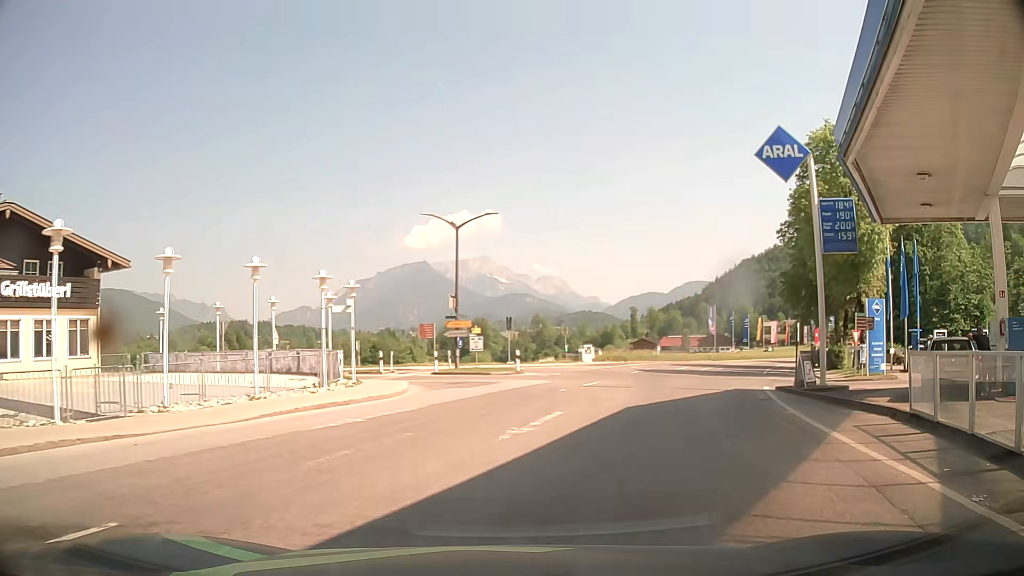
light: Day
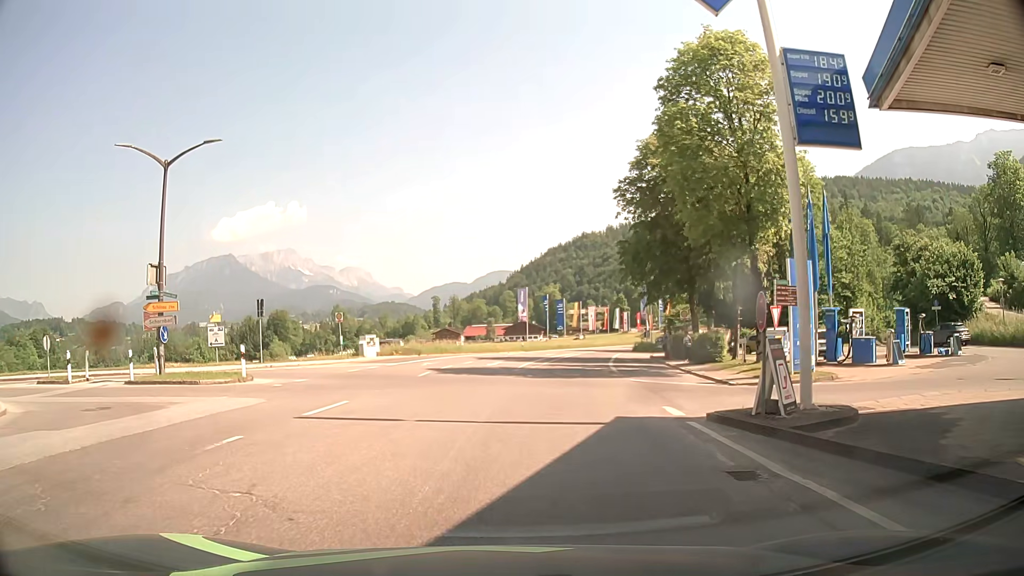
(+2.8, +12.1) m; +19°
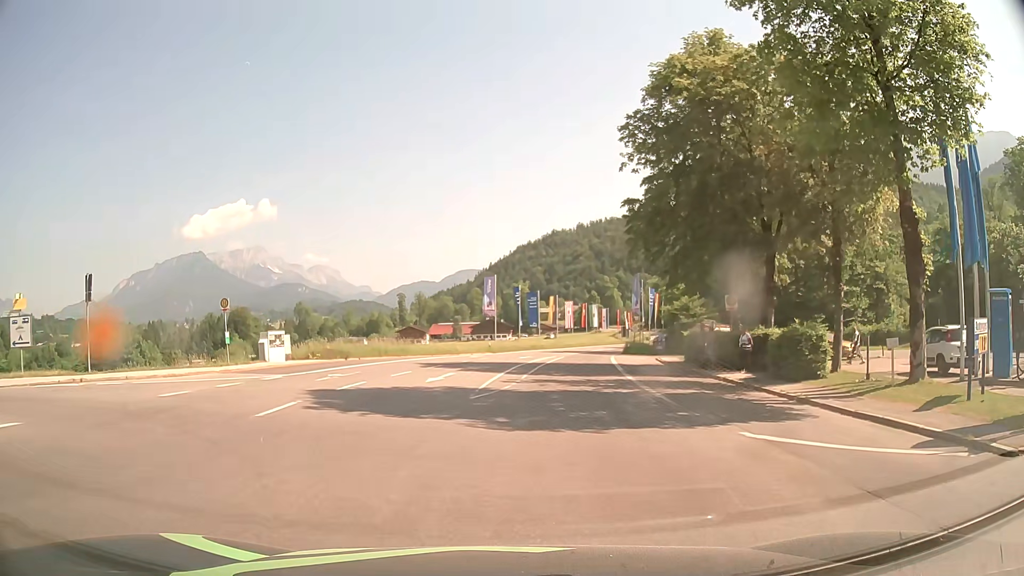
(+0.3, +13.8) m; +2°
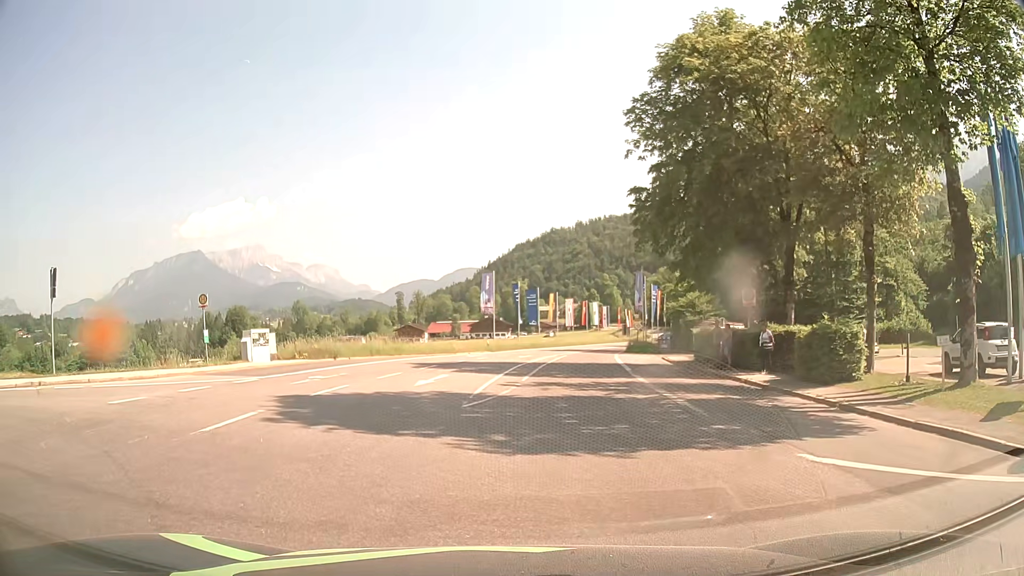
(0.0, +2.1) m; +1°
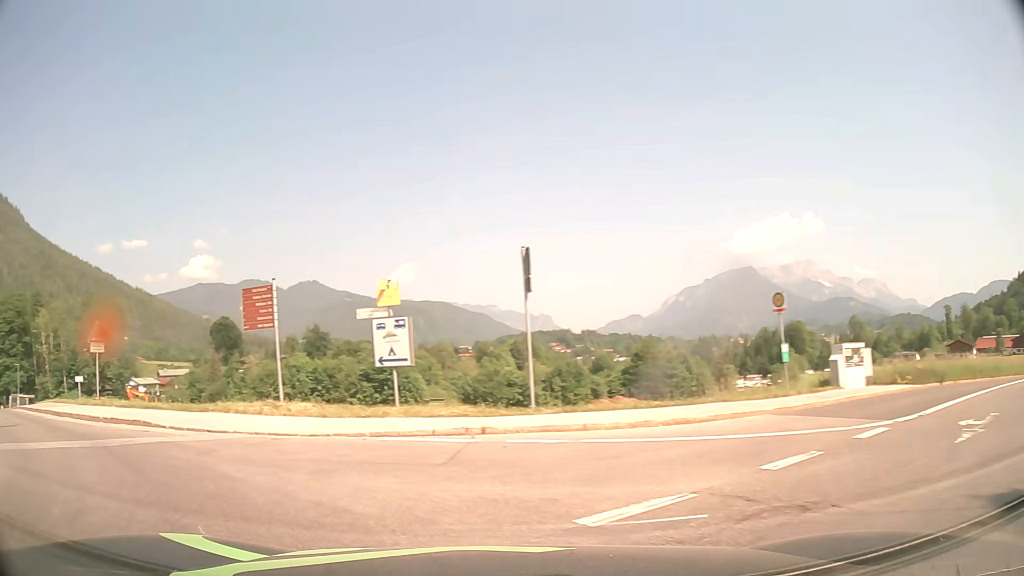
(-2.9, +8.2) m; -46°
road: secondary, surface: asphalt
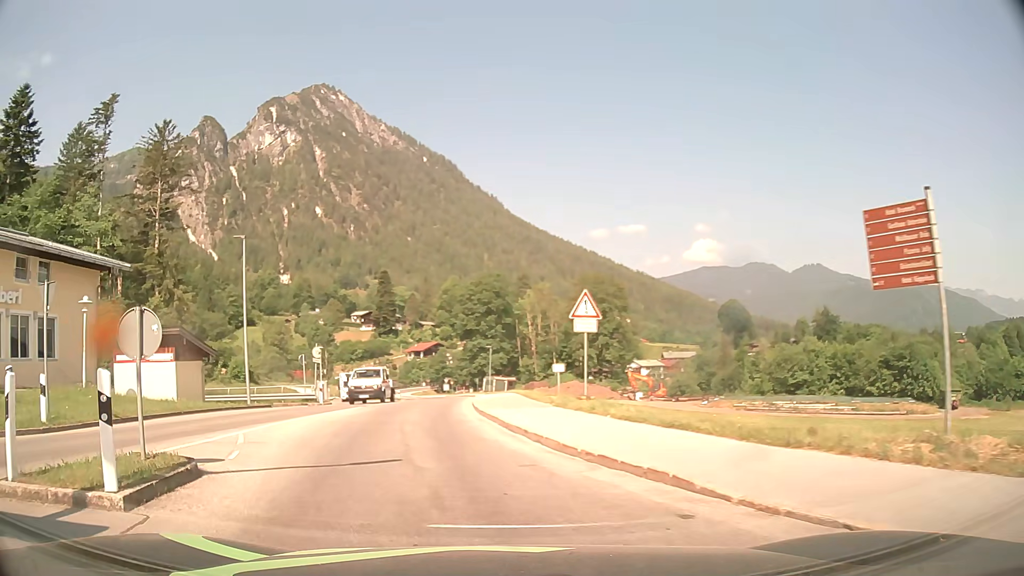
(-3.3, +7.3) m; -44°
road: tertiary
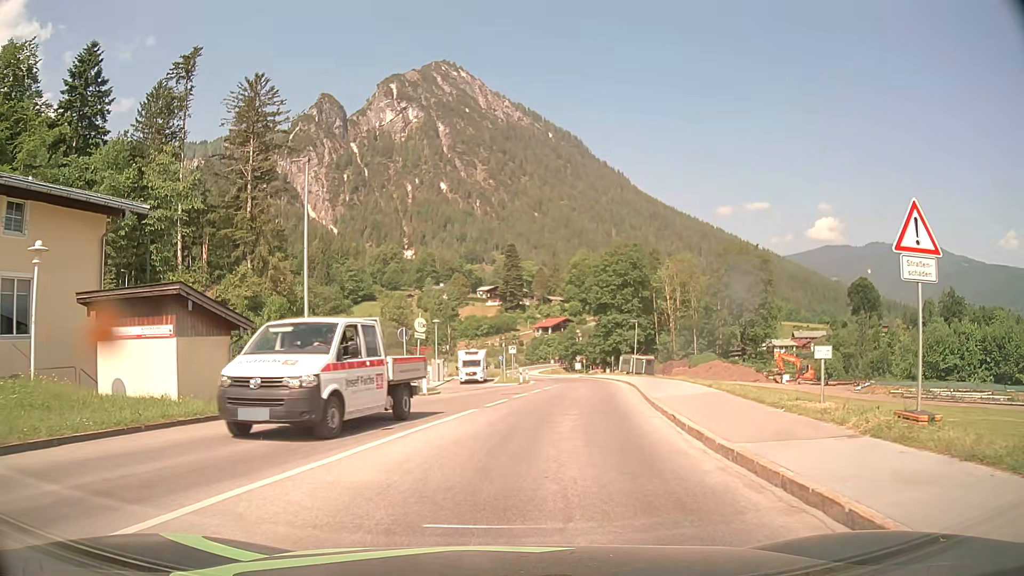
(-1.5, +9.7) m; -12°
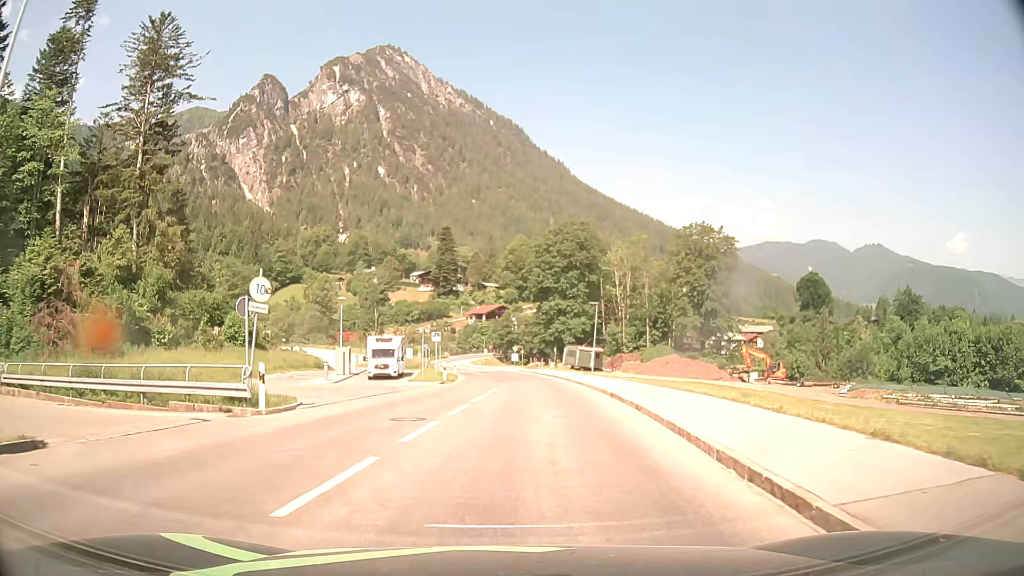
(+0.6, +12.7) m; +5°
